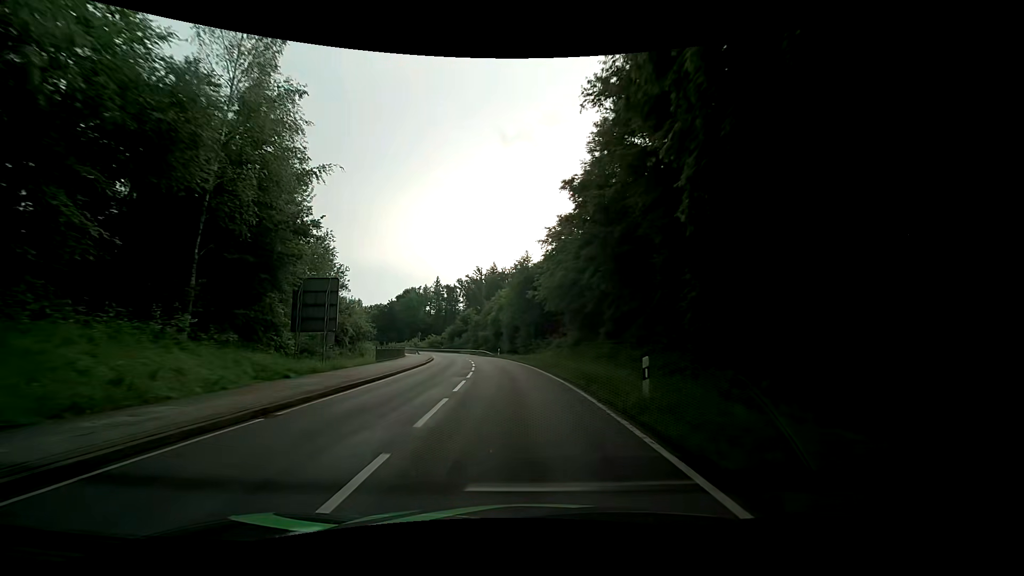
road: secondary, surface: asphalt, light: Day
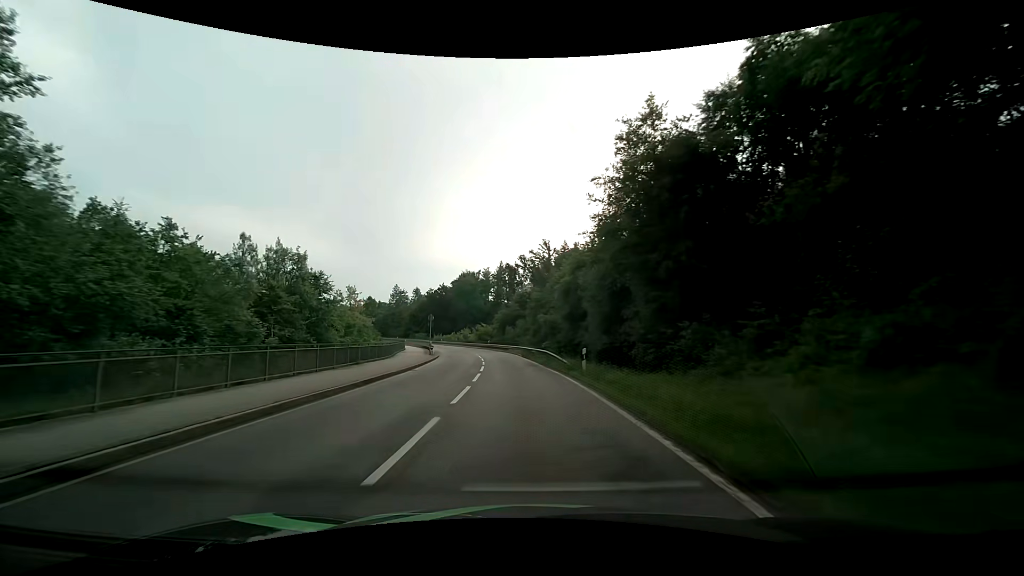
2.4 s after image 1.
(-2.6, +39.7) m; -8°
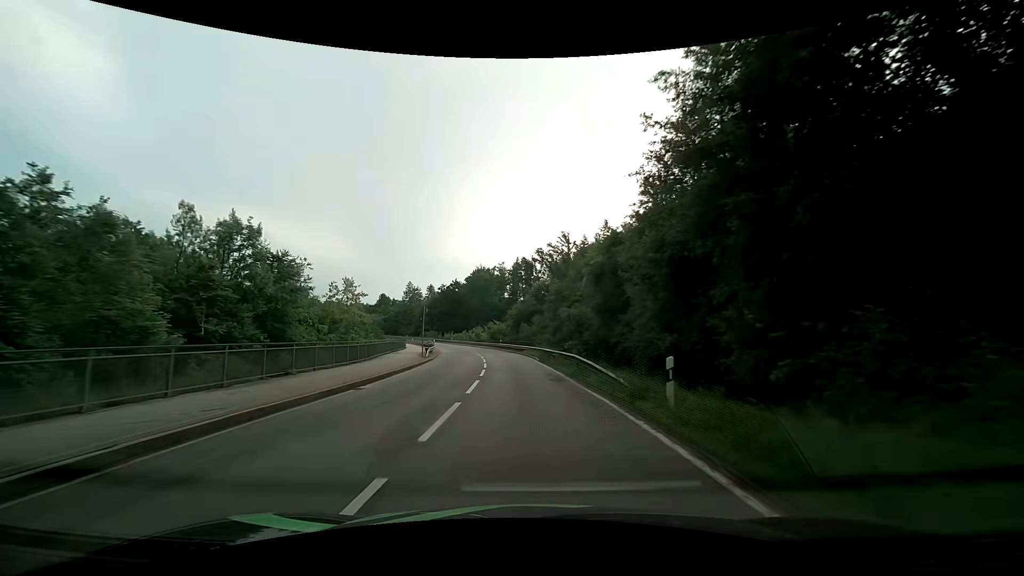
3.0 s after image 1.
(-0.2, +10.1) m; -2°
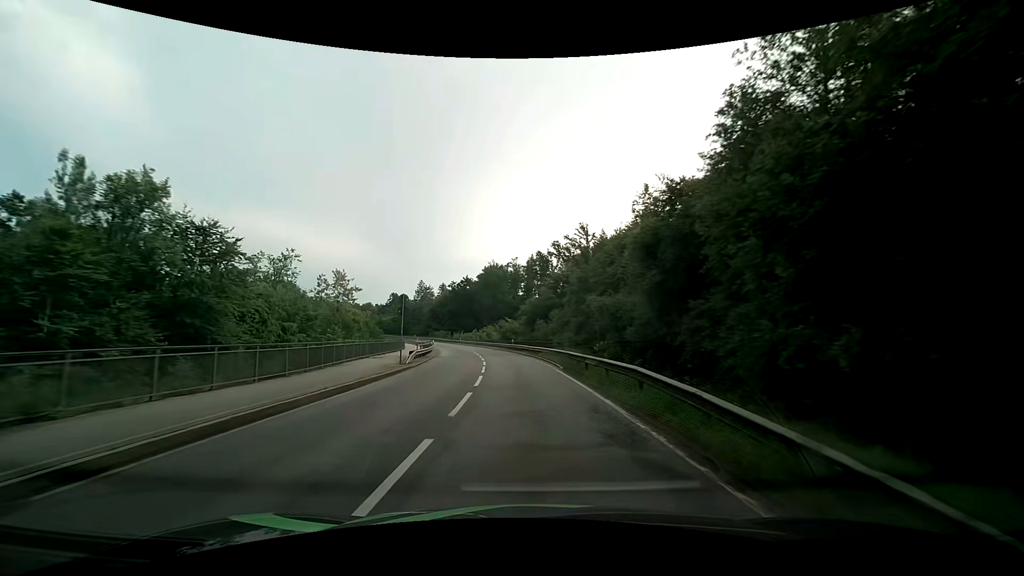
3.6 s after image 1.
(-0.1, +10.2) m; -2°
(0, +10) (-1, +20) (-1, +30) (-2, +40) (-3, +50) (-5, +60) (-7, +69) (-9, +79) (-12, +89) (-15, +98) m
